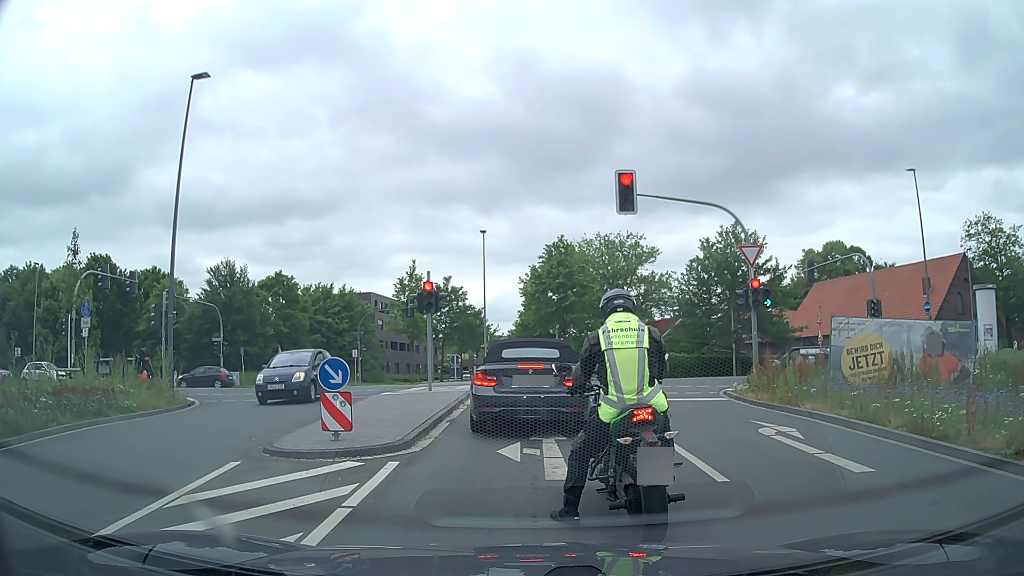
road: secondary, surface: asphalt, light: Day
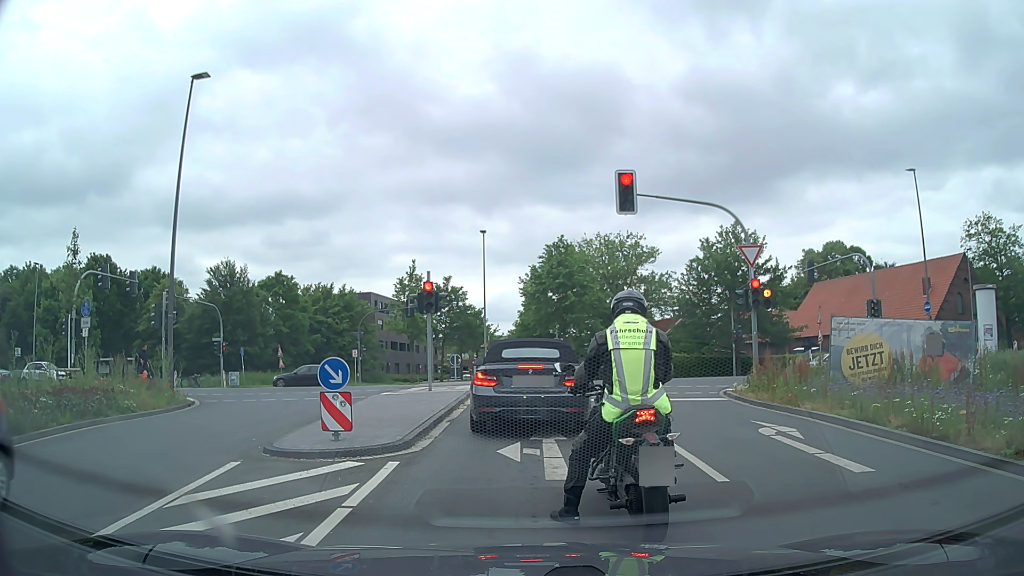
(0.0, 0.0) m; 0°
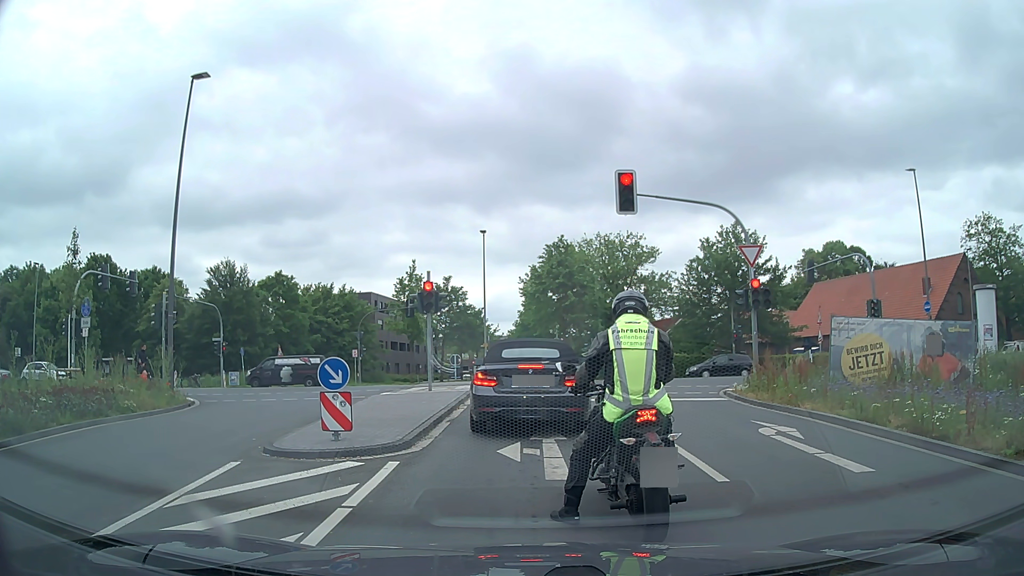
(0.0, 0.0) m; 0°
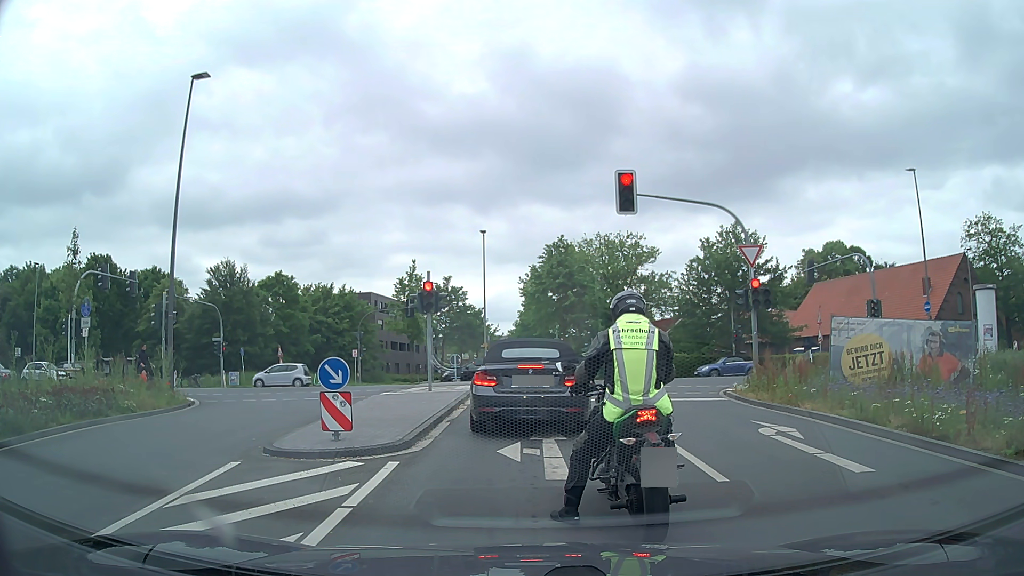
(0.0, 0.0) m; 0°
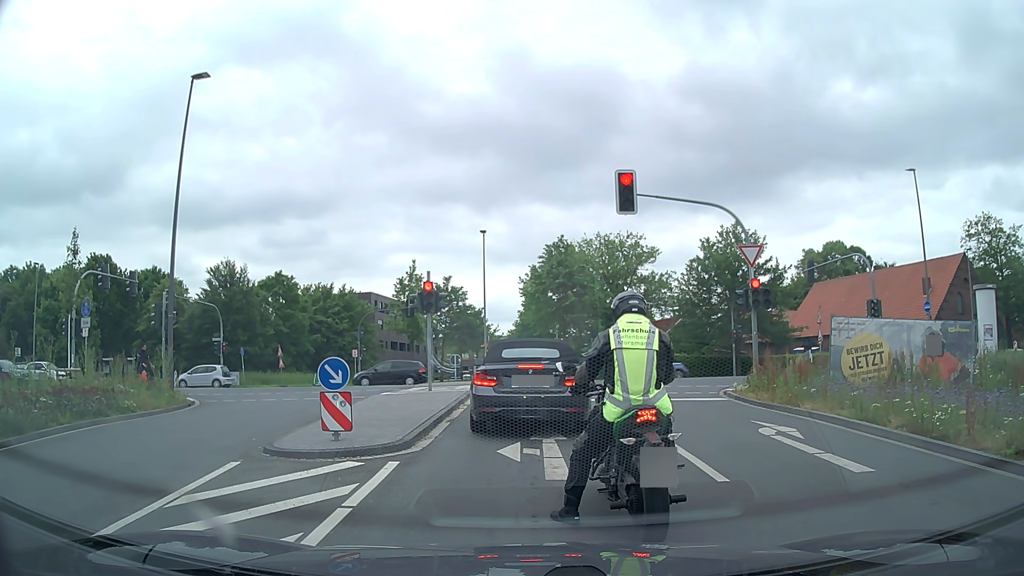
(0.0, 0.0) m; 0°
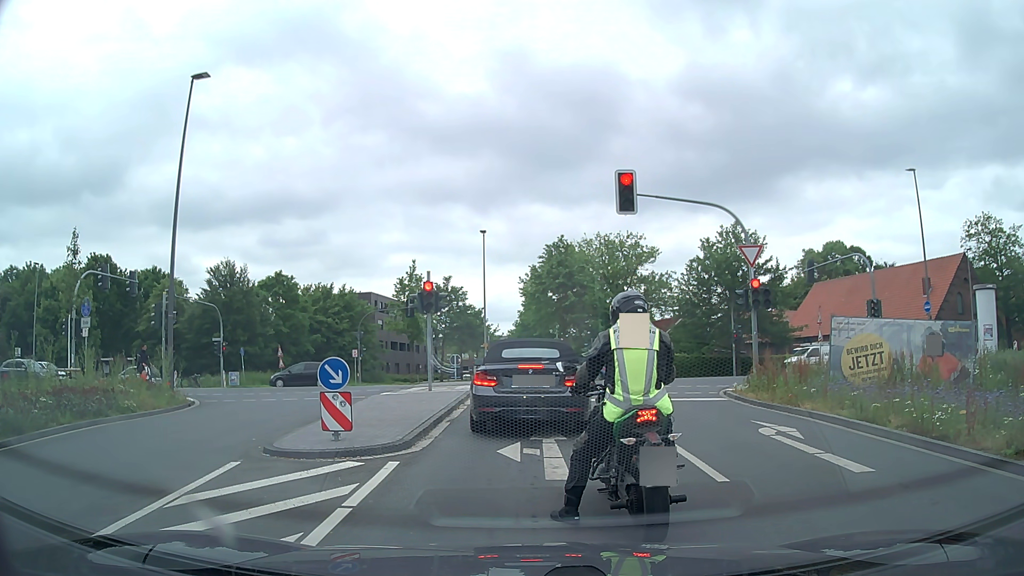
(0.0, 0.0) m; 0°
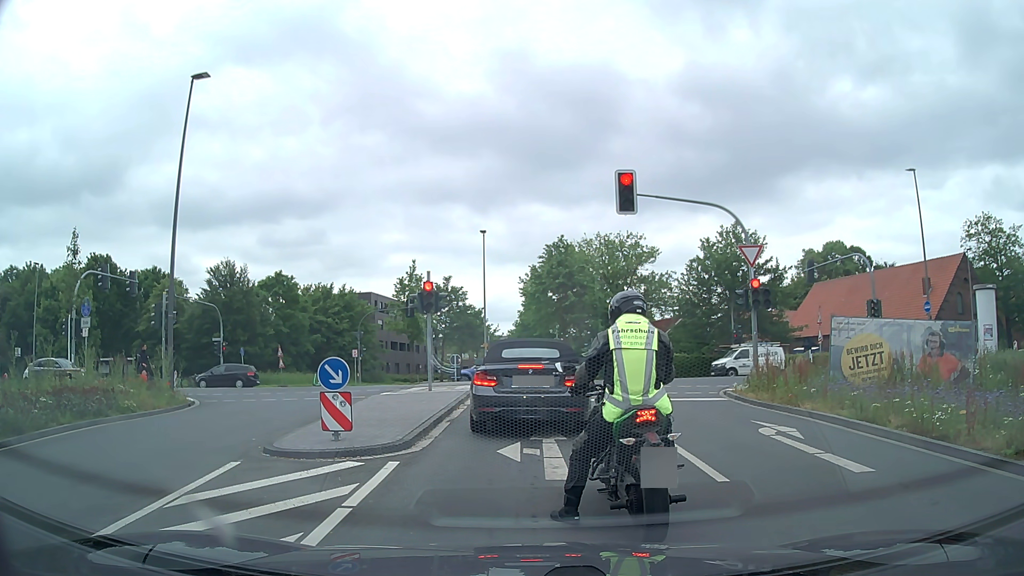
(0.0, 0.0) m; 0°
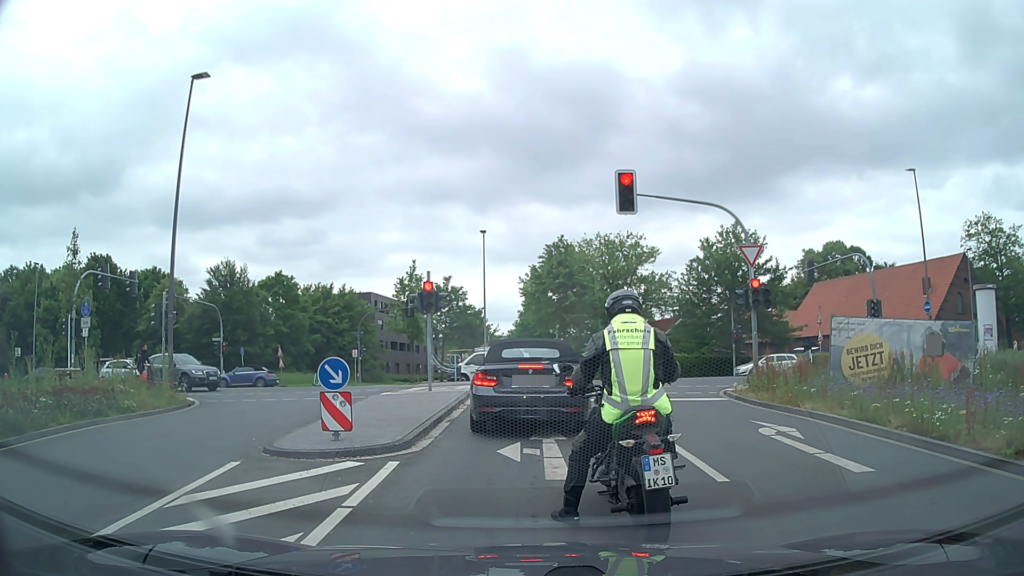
(0.0, 0.0) m; 0°
